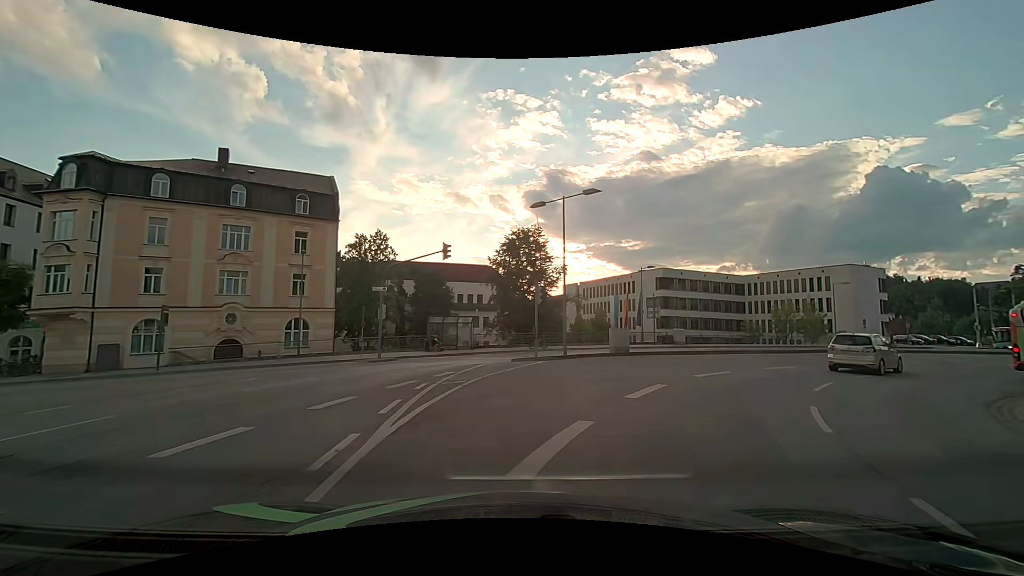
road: primary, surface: asphalt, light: Day
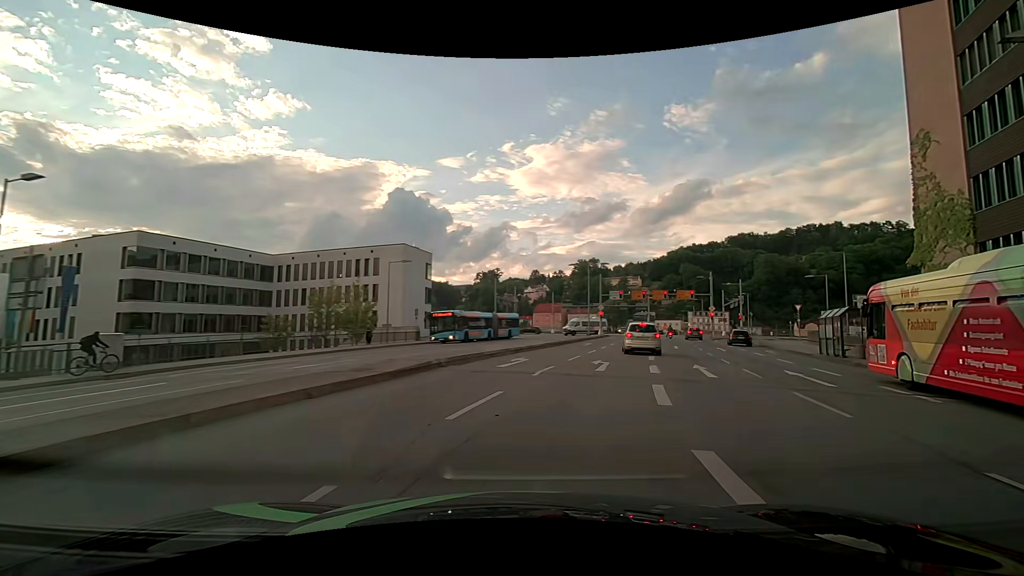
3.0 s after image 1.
(+9.6, +23.8) m; +51°
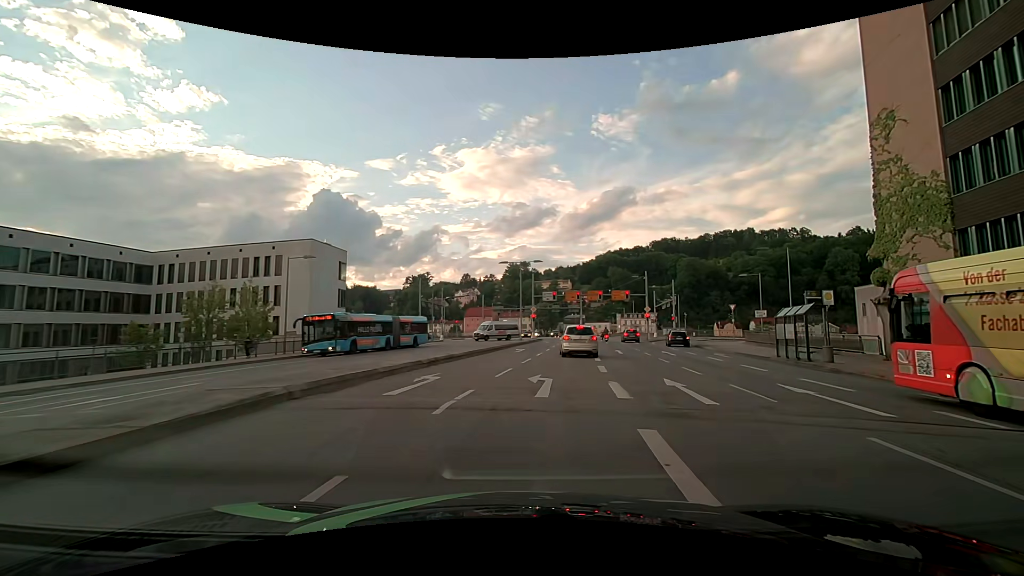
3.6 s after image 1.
(+0.3, +5.3) m; +7°
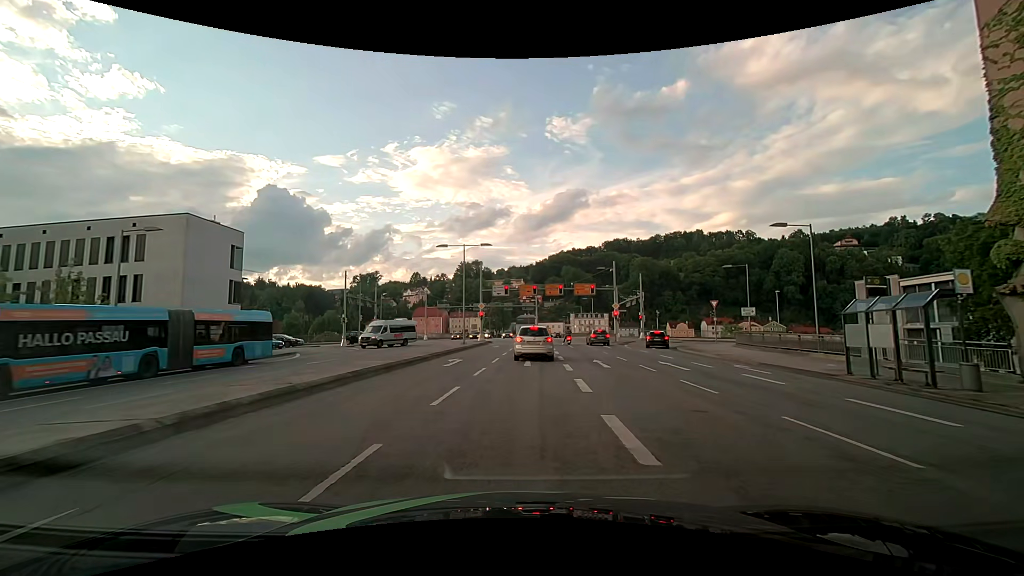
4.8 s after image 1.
(+0.7, +10.6) m; +6°
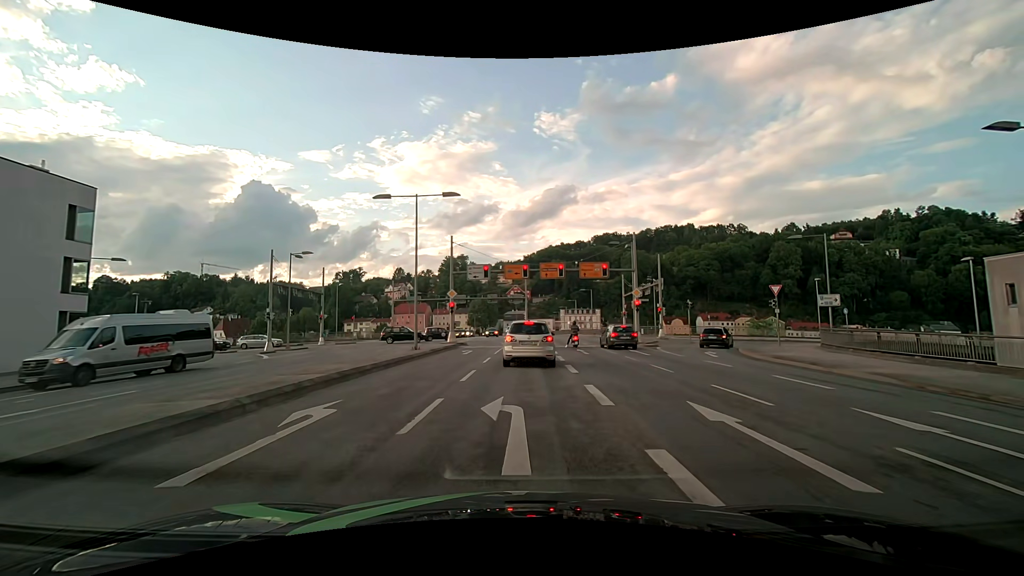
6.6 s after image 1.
(+0.1, +14.3) m; +1°
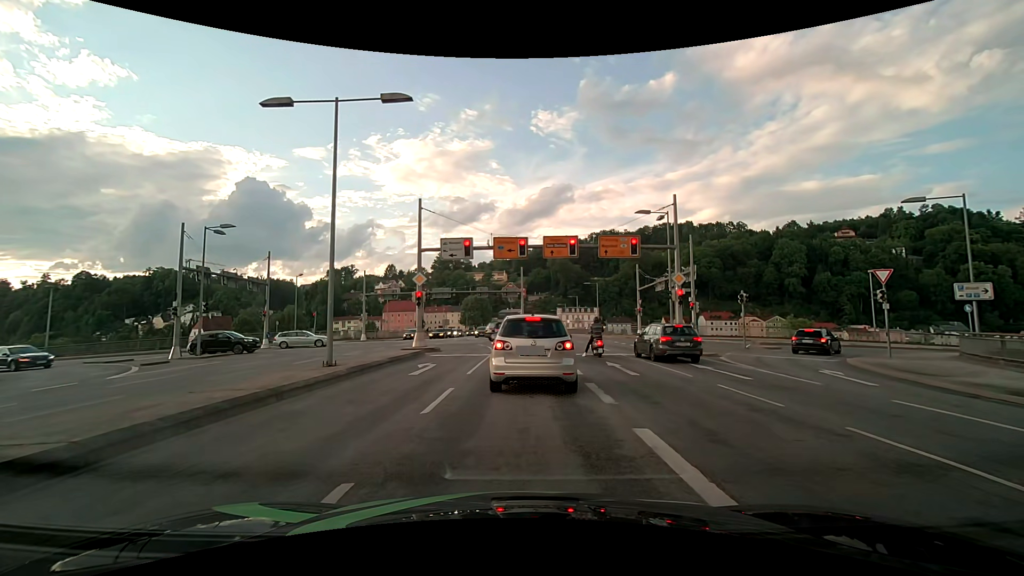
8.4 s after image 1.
(0.0, +10.7) m; 0°
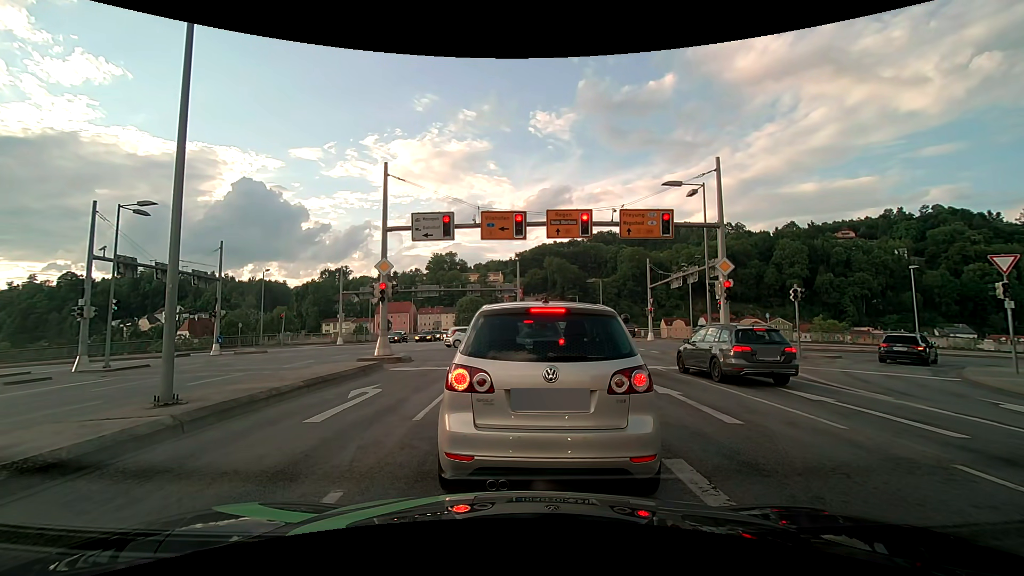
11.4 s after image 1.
(0.0, +6.0) m; -2°
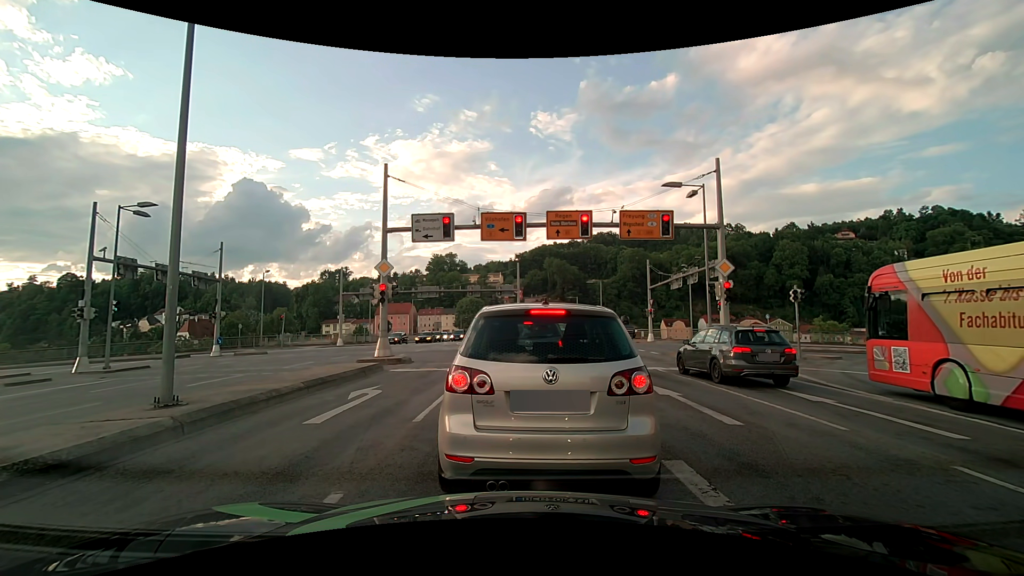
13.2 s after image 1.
(0.0, +0.1) m; 0°
(0, +10) (+1, +20) (0, +30) (-3, +39) (-10, +46) (-20, +46) (-30, +46) (-40, +46) (-50, +47) (-60, +47) m
